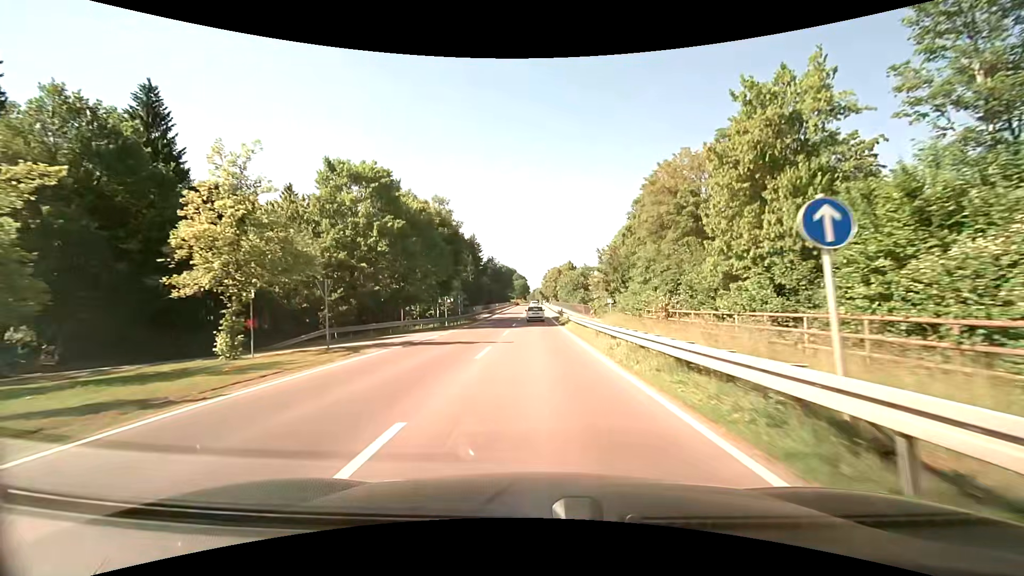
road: primary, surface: asphalt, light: Day
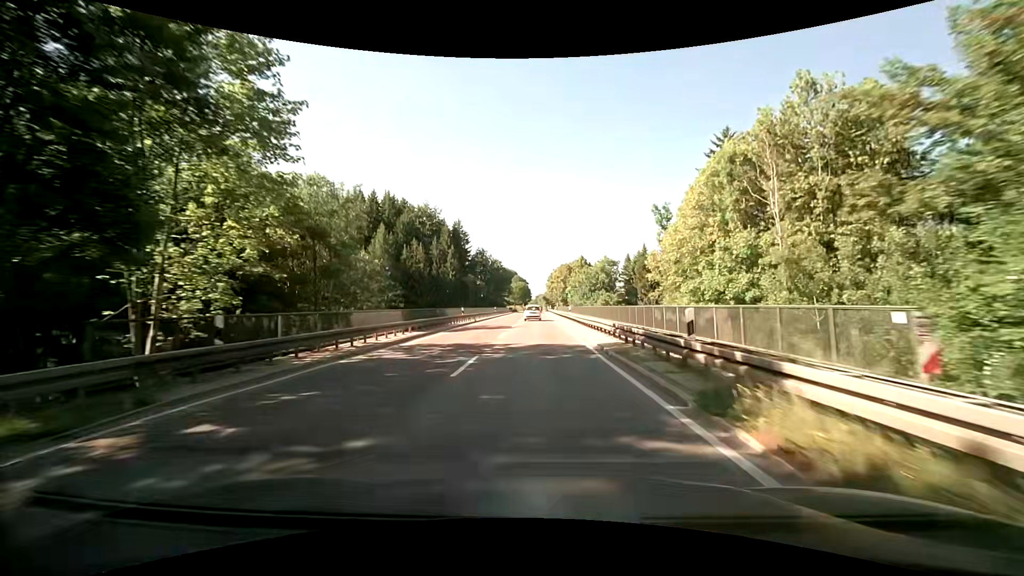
(+0.1, +41.5) m; +1°
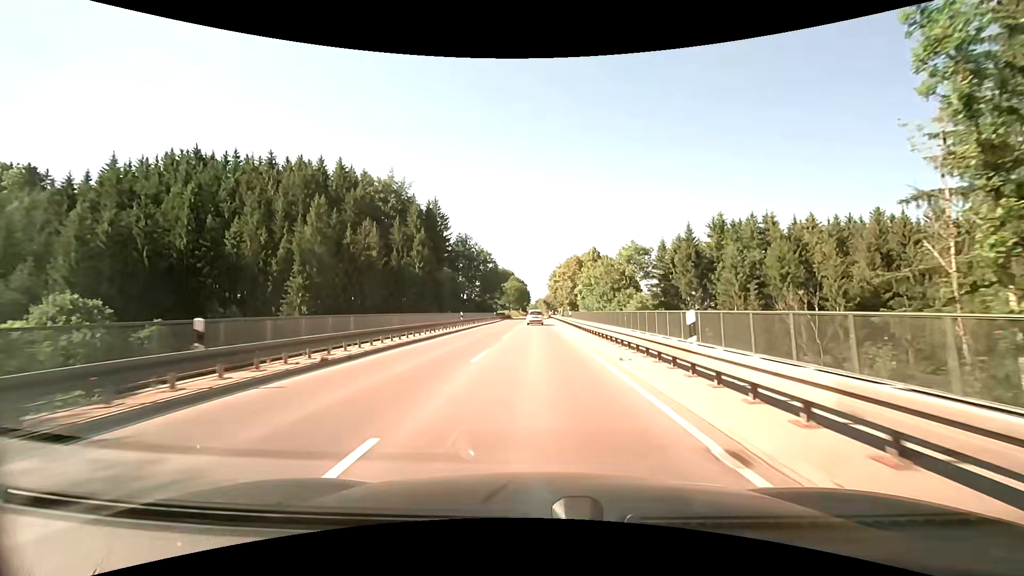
(+0.2, +32.8) m; 0°
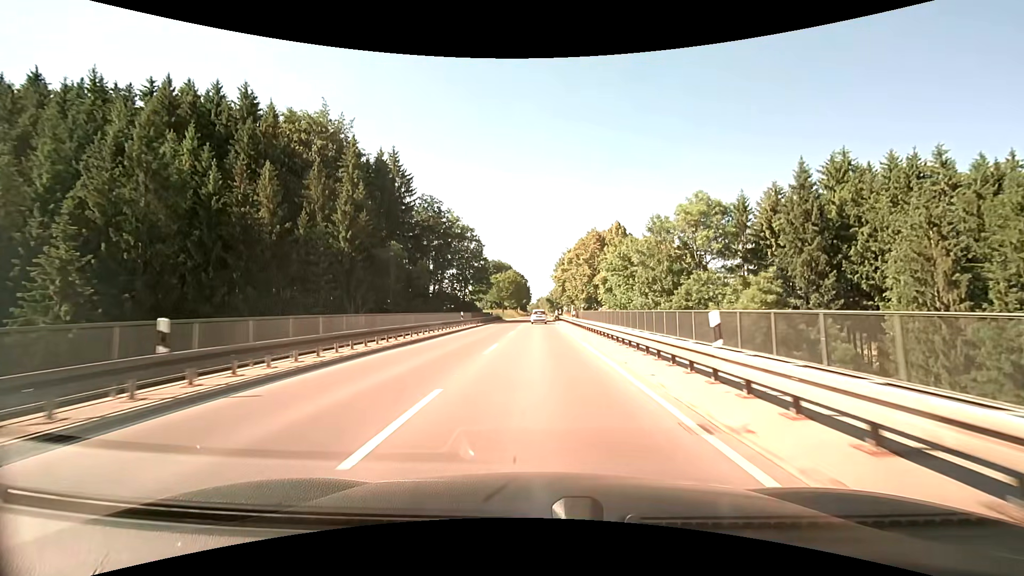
(-0.5, +33.1) m; -1°
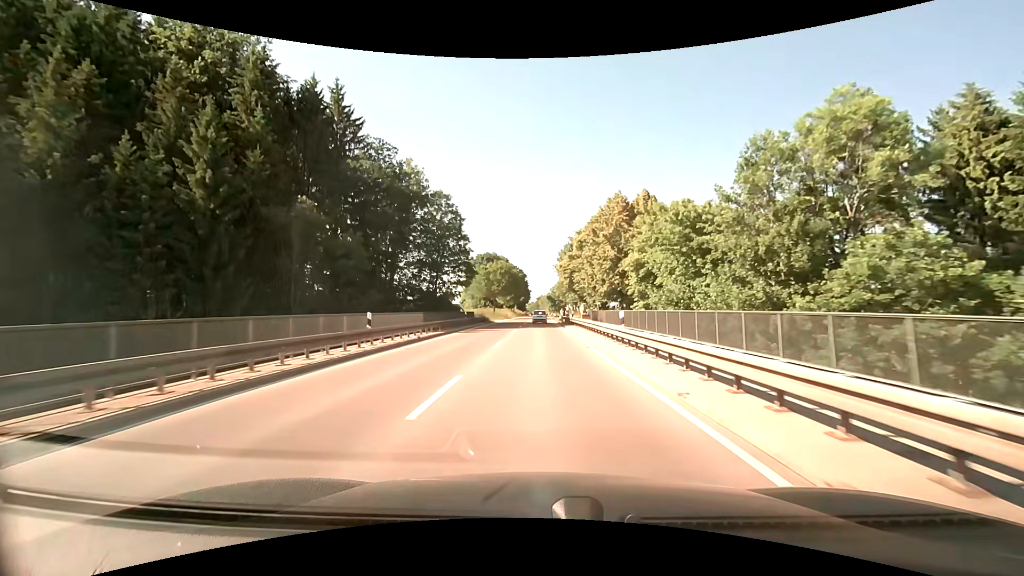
(+0.2, +22.3) m; 0°
